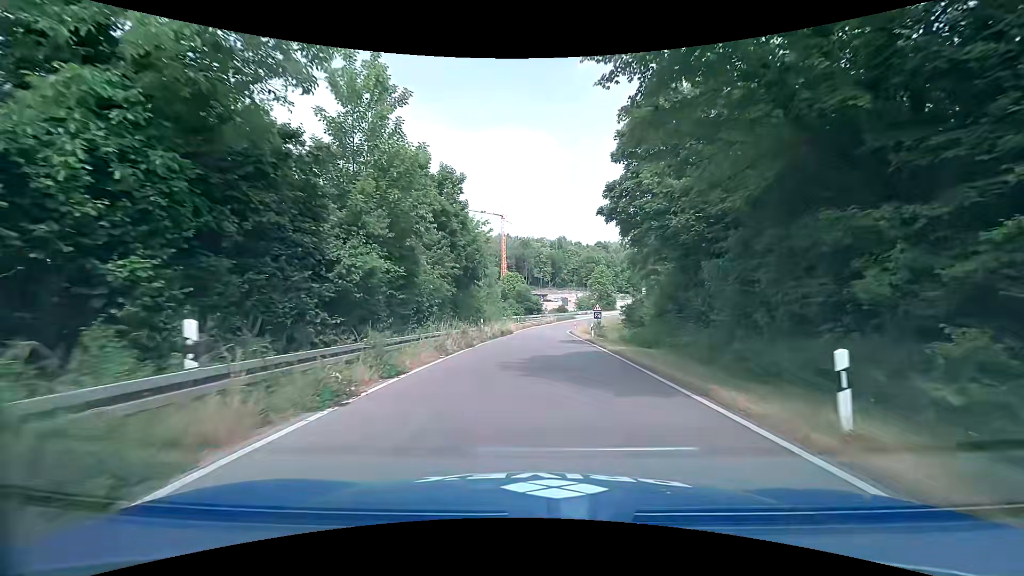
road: trunk_link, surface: asphalt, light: Day
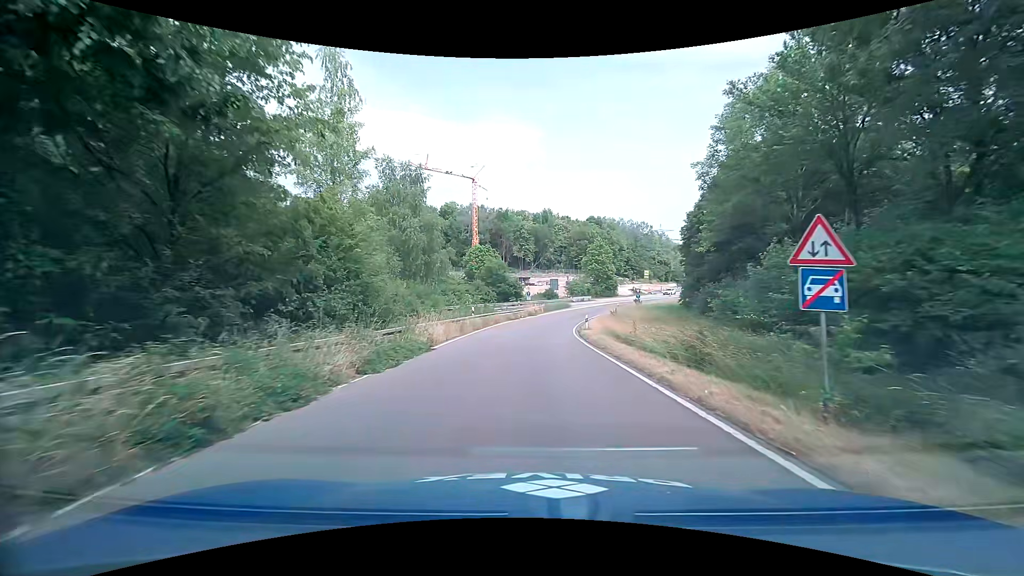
(+0.7, +33.2) m; +2°
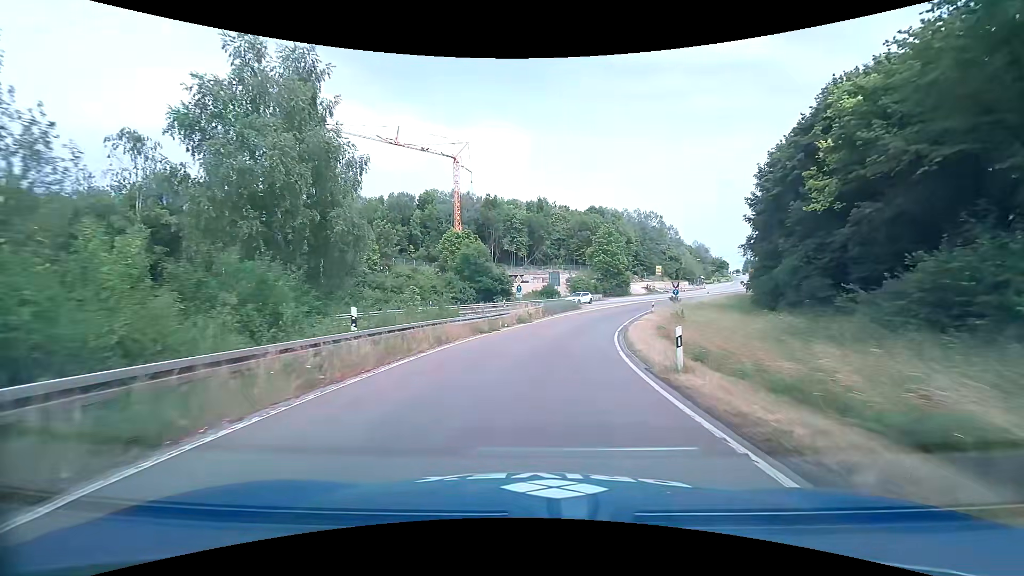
(+0.1, +21.3) m; +1°
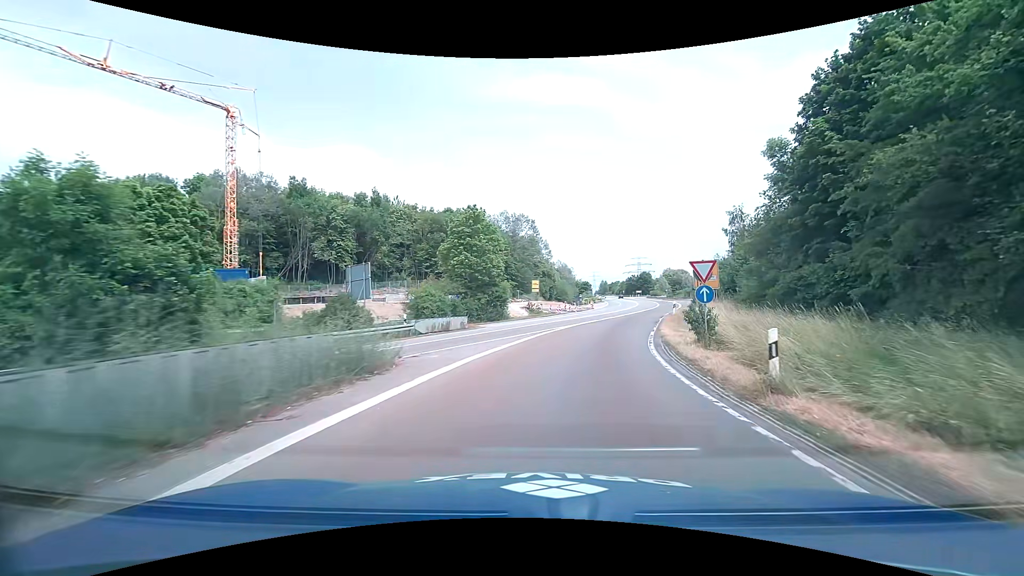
(+3.6, +36.5) m; +15°
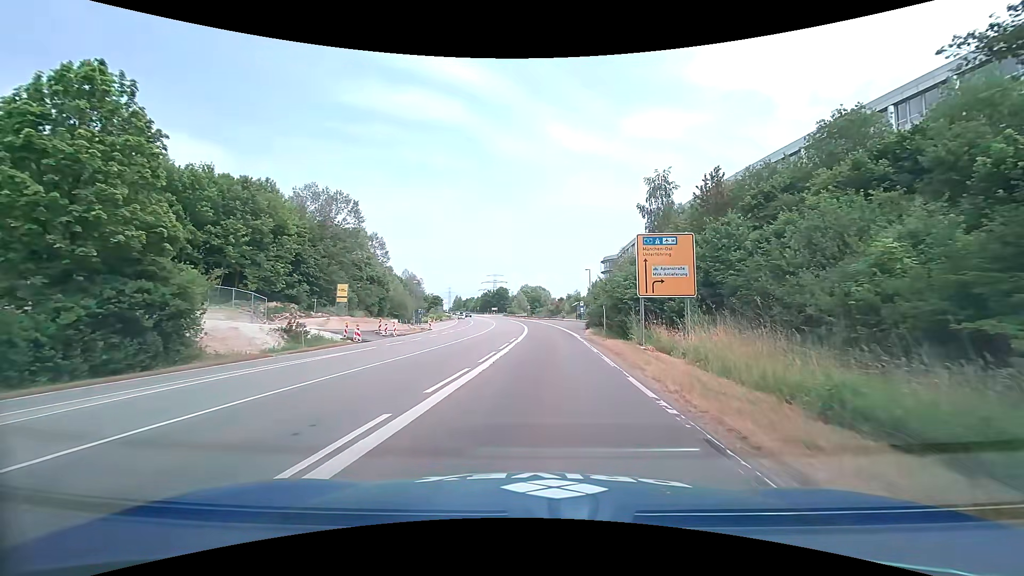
(+5.7, +31.8) m; +17°
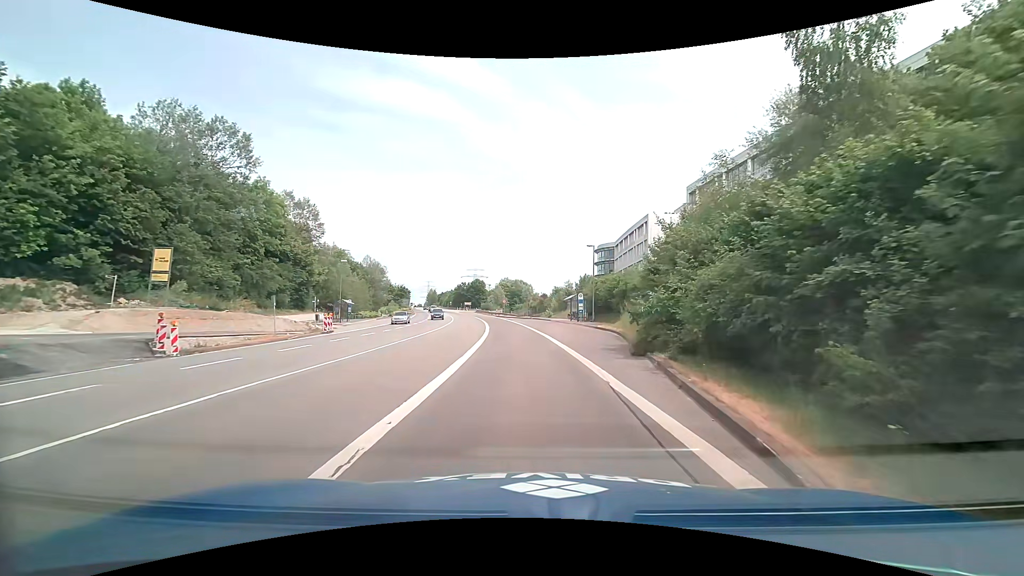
(+1.0, +26.9) m; +3°
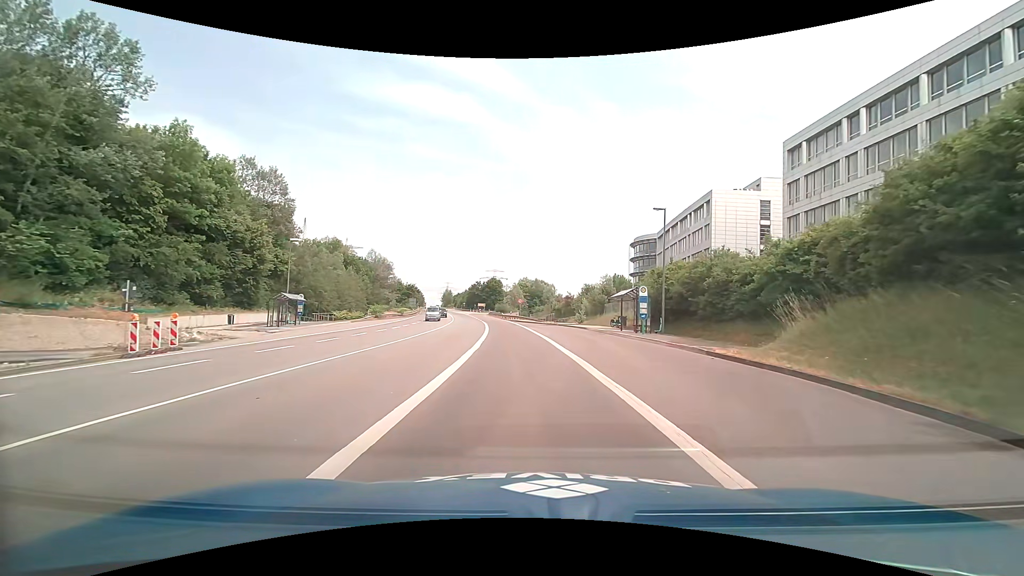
(-0.5, +20.3) m; -3°
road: trunk
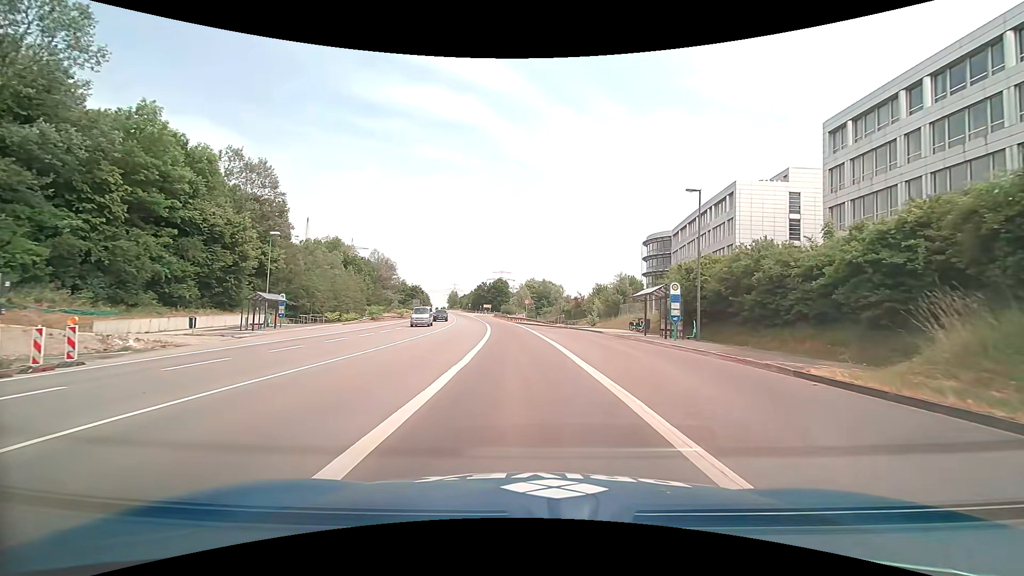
(0.0, +5.2) m; 0°
(0, +10) (-1, +20) (-1, +30) (-2, +40) (-3, +50) (-4, +60) (-6, +70) (-9, +79) (-11, +89) (-14, +99) m
